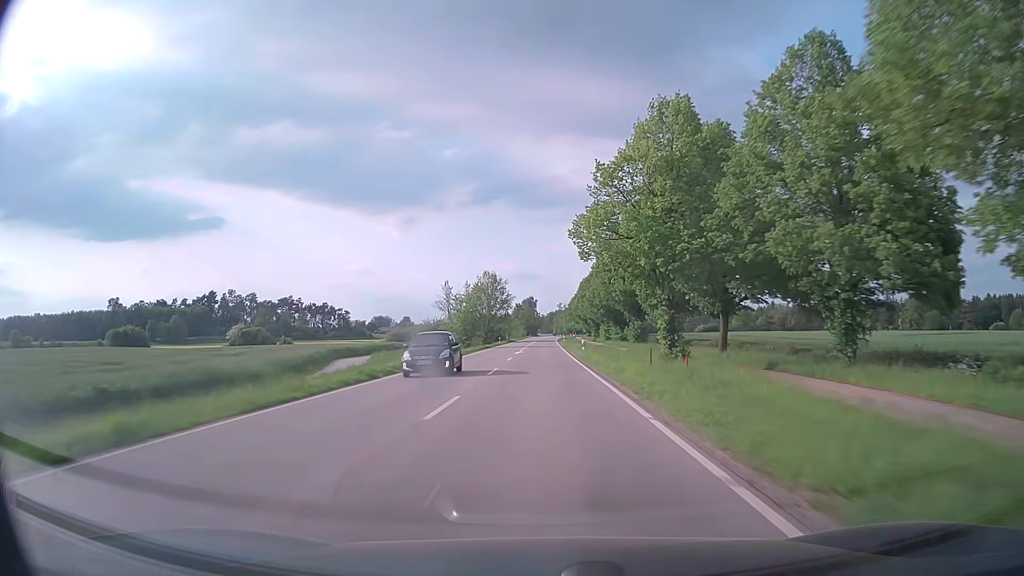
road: secondary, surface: asphalt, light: Day
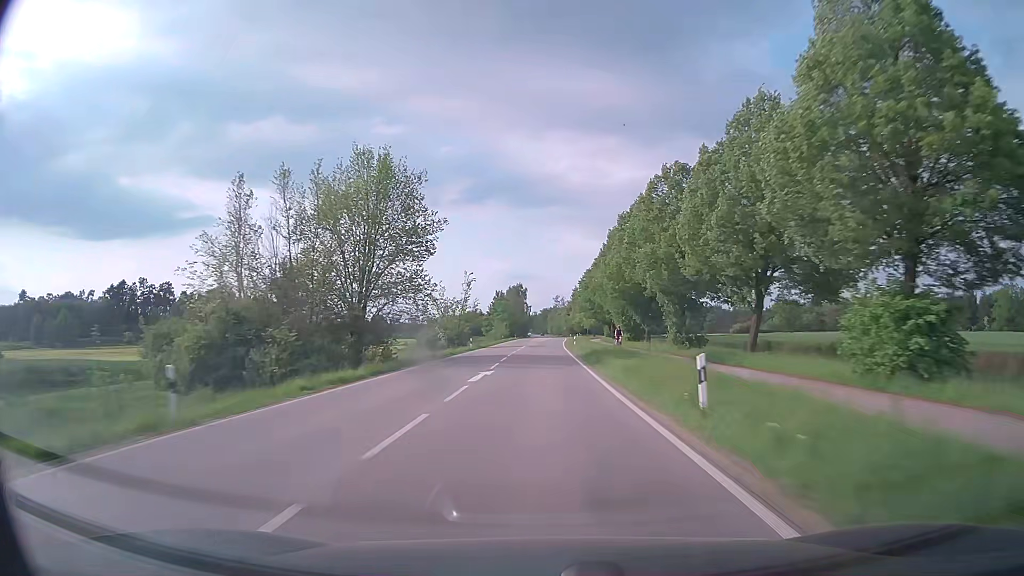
(+0.1, +81.5) m; +1°
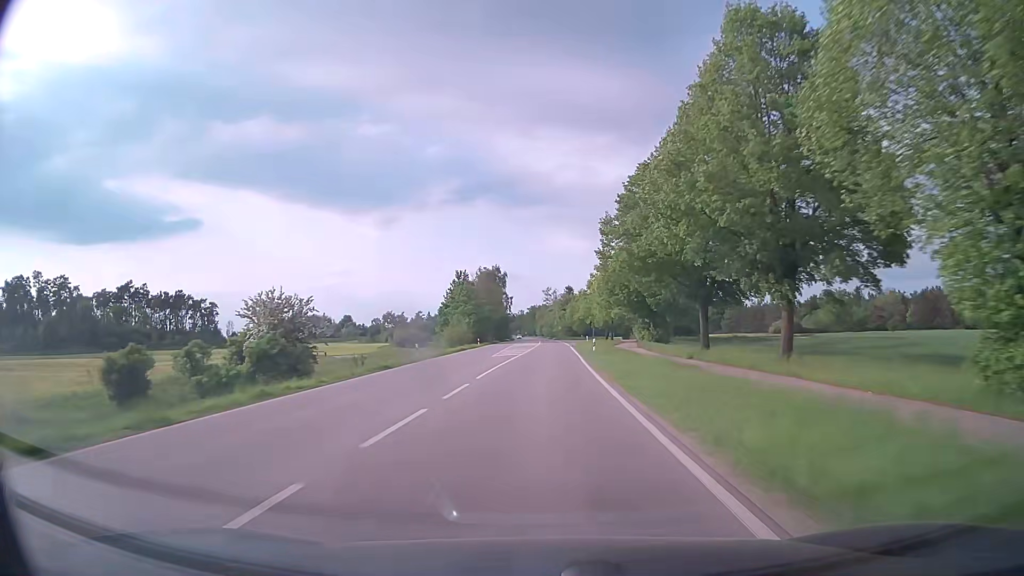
(+0.4, +65.3) m; +1°
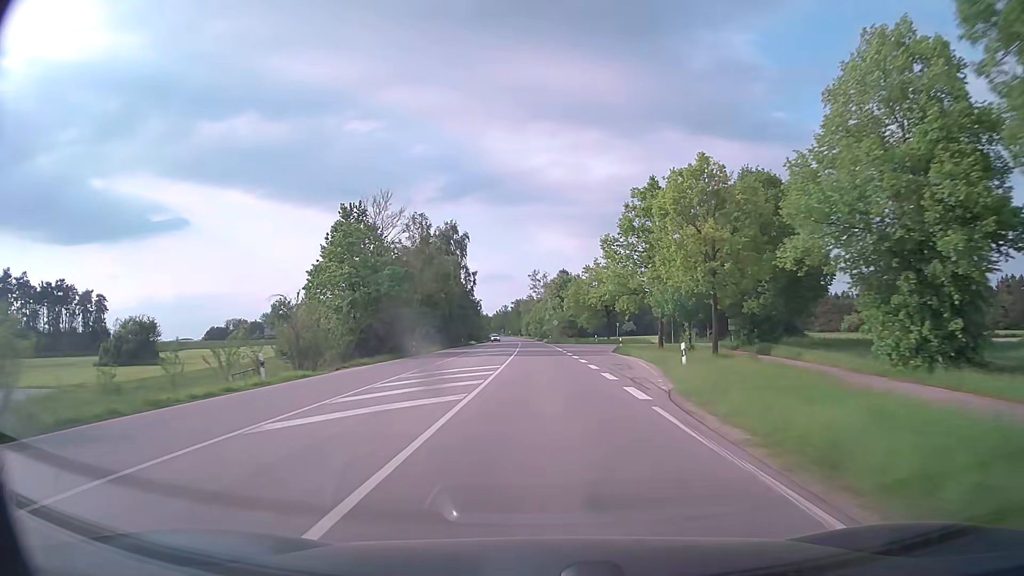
(+0.4, +65.3) m; +1°
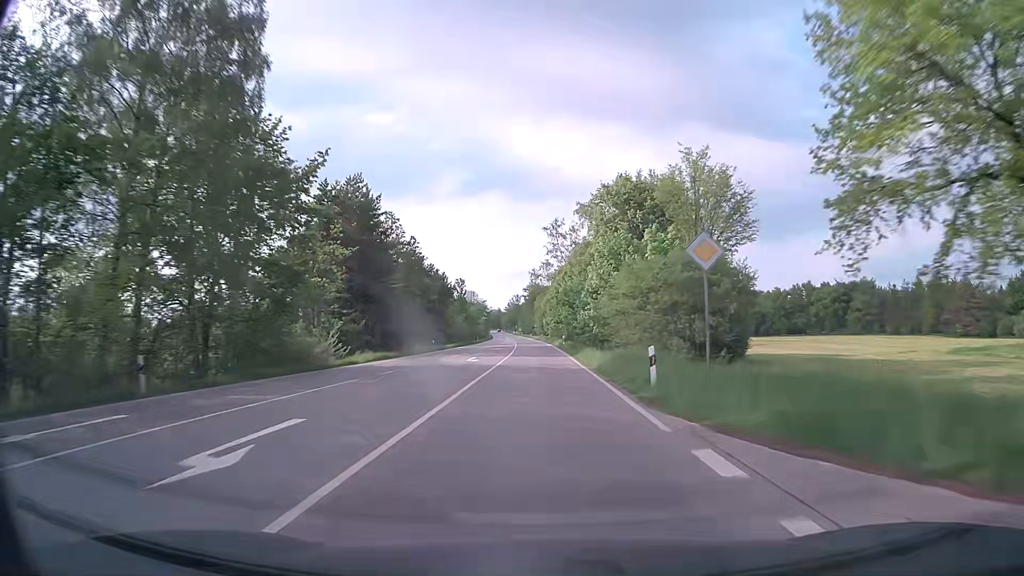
(-1.0, +81.7) m; -2°
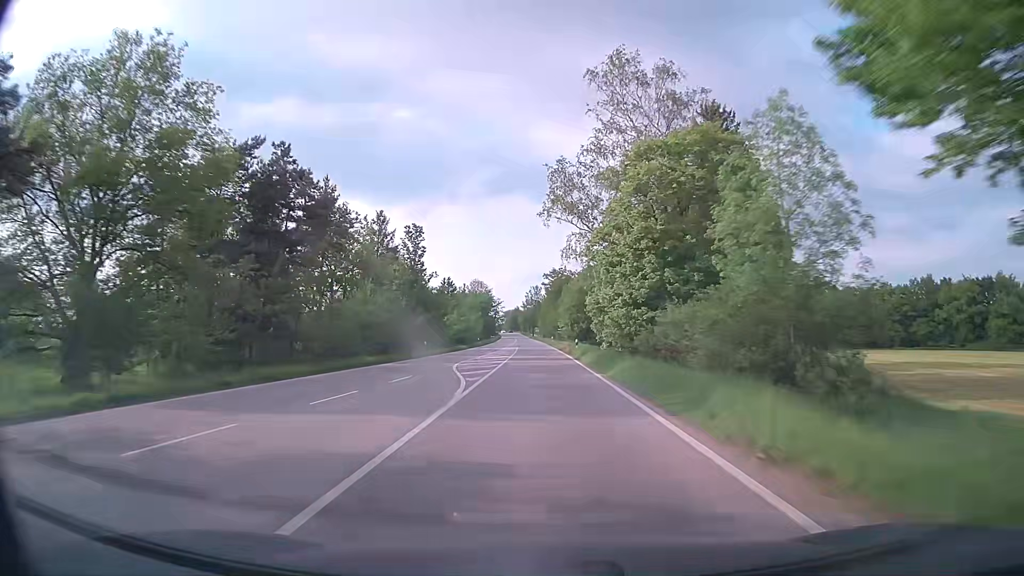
(-1.1, +65.3) m; -2°
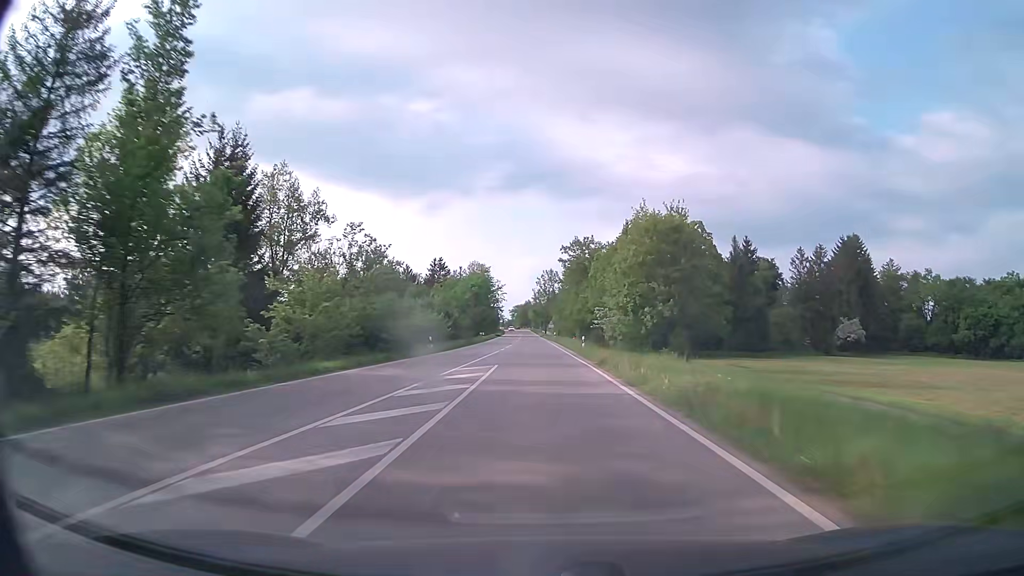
(-0.6, +48.9) m; -1°
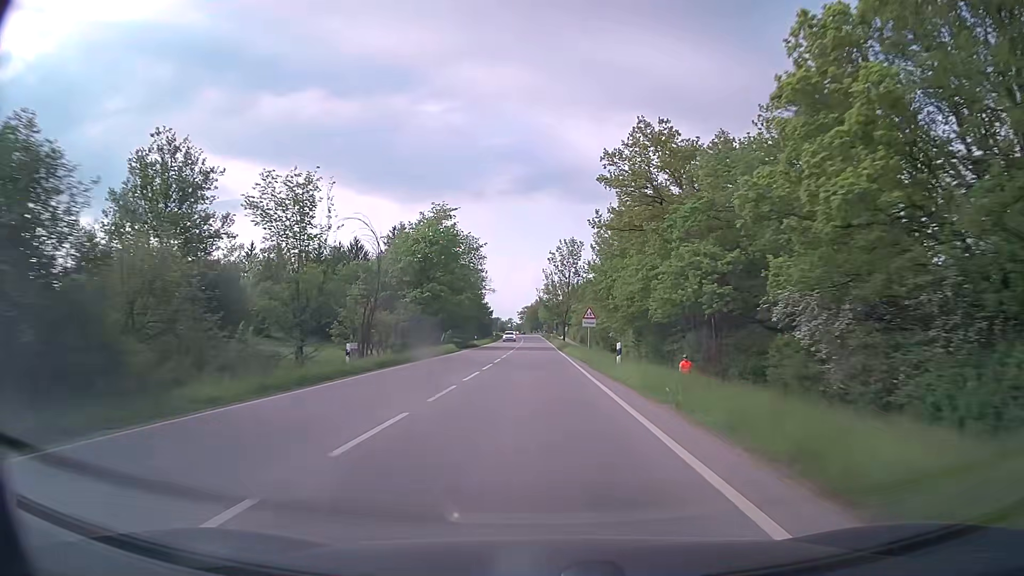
(-0.7, +65.2) m; -1°
(0, +10) (0, +20) (0, +30) (0, +40) (0, +50) (-1, +60) (-1, +70) (-1, +80) (-1, +90) (-1, +100) m
